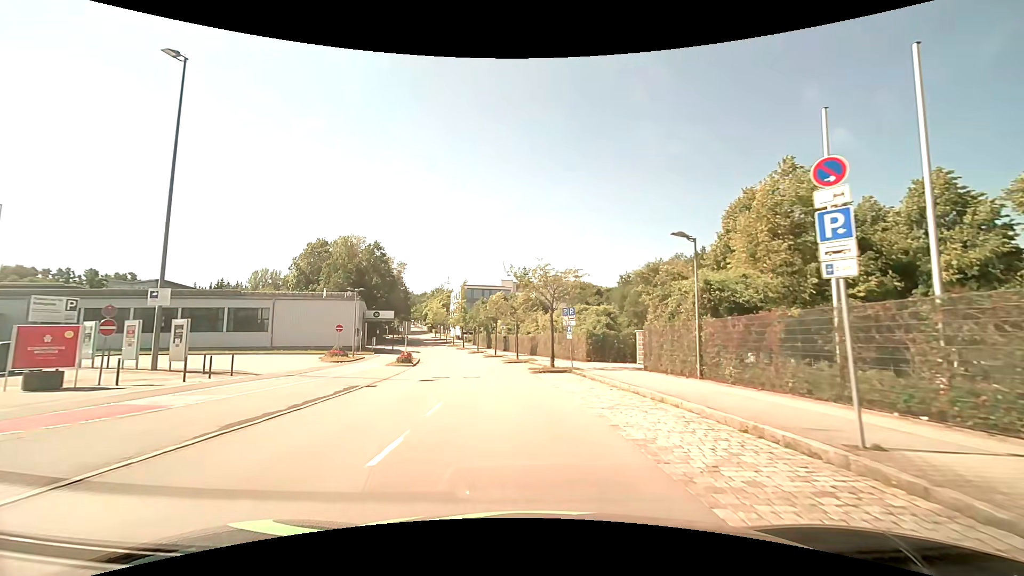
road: residential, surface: asphalt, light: Day
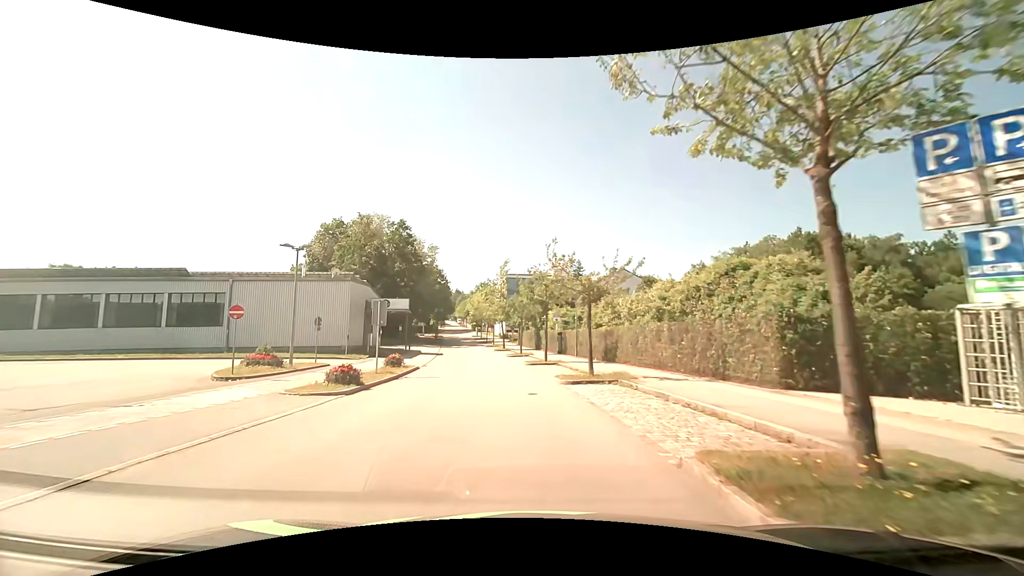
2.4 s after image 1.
(-1.3, +20.8) m; -6°
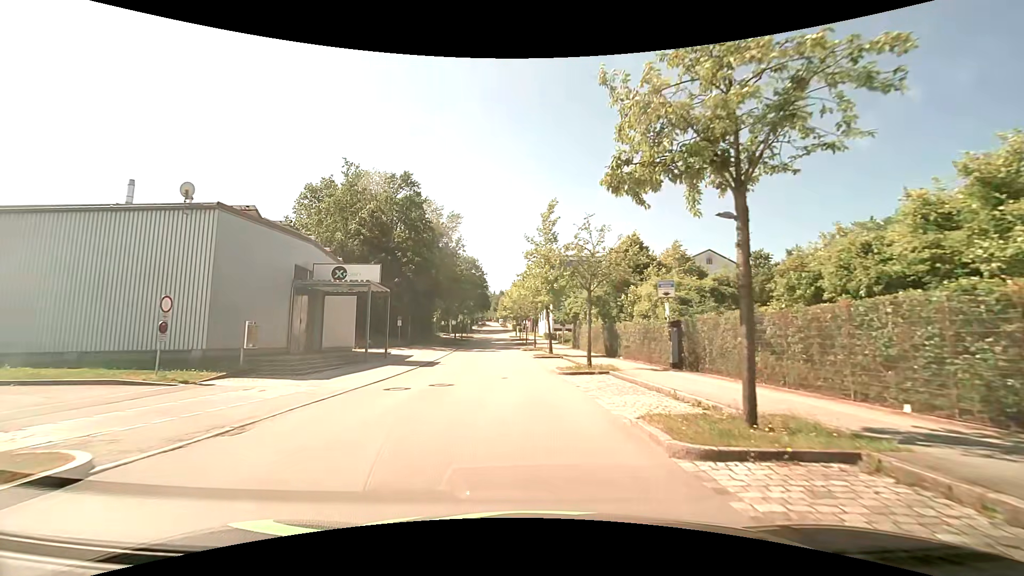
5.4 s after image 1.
(-1.3, +25.3) m; -5°
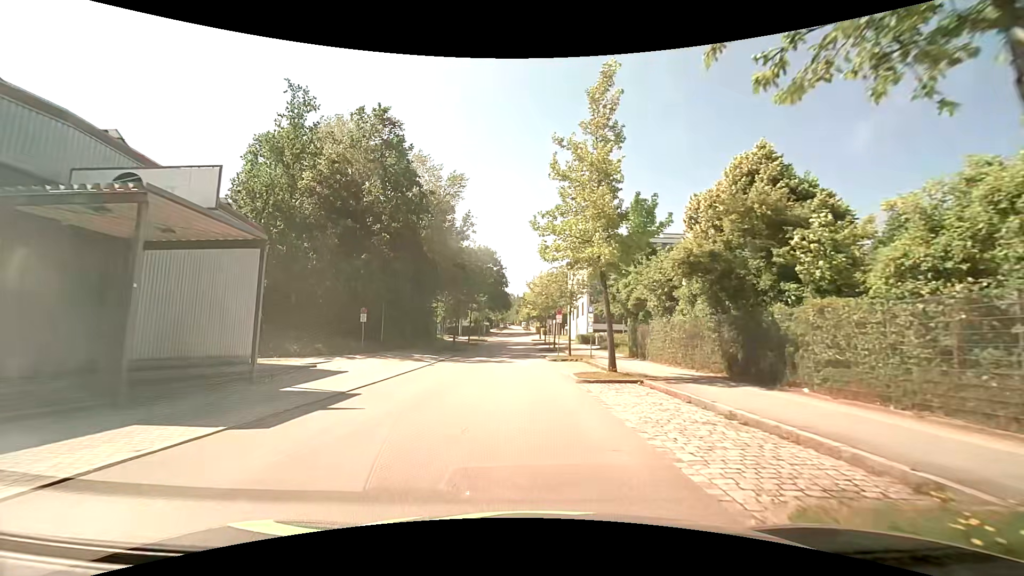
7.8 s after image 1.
(-0.6, +18.3) m; -3°
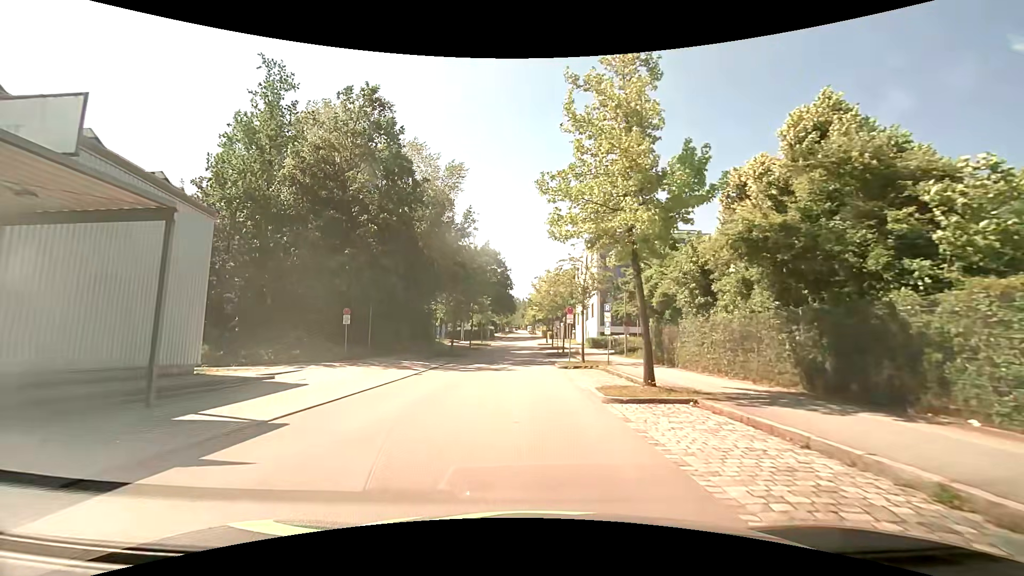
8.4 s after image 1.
(0.0, +4.4) m; -1°
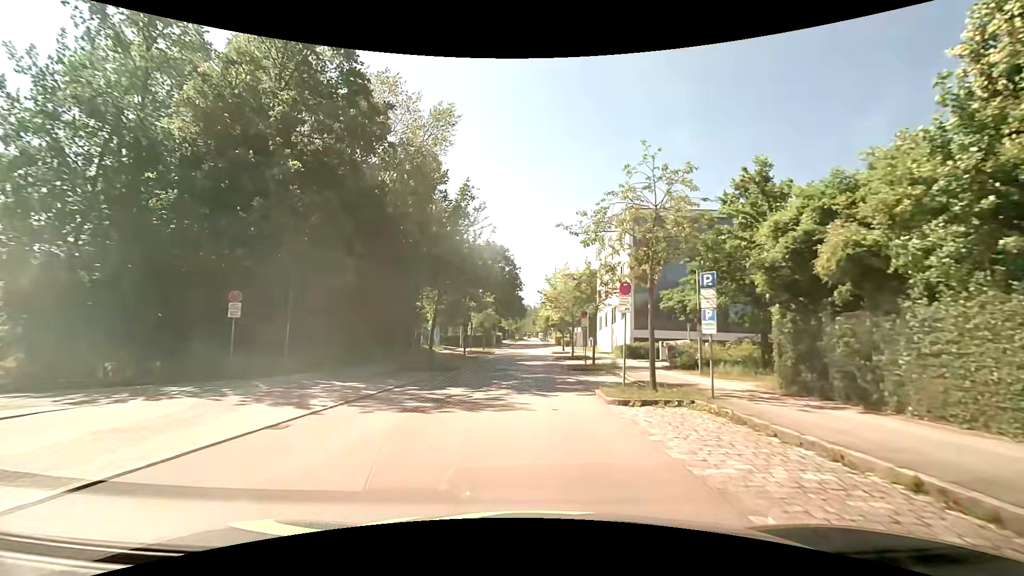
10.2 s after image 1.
(0.0, +13.1) m; -1°
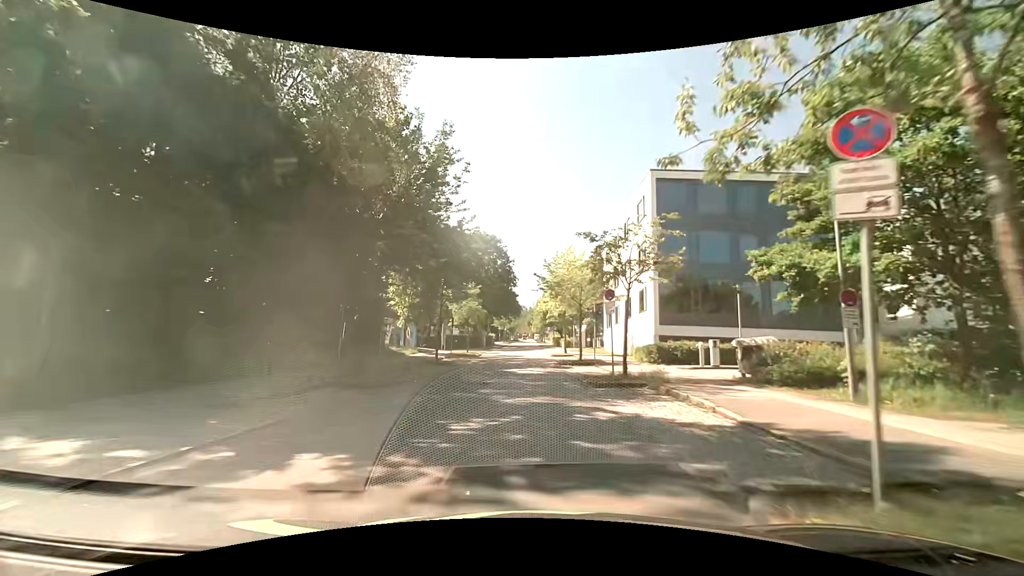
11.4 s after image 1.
(+0.1, +10.6) m; +1°
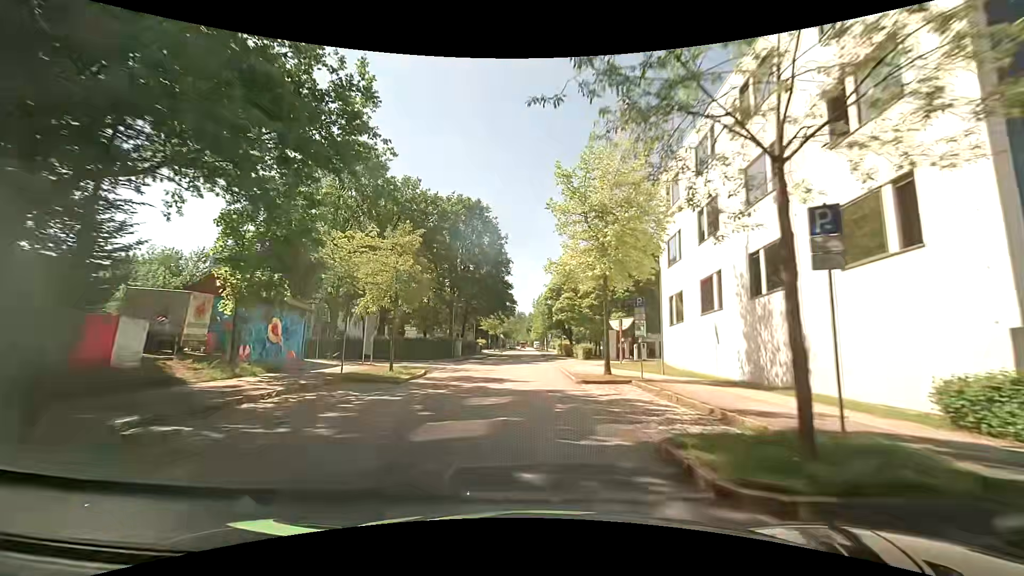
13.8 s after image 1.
(-0.2, +25.9) m; 0°
(0, +10) (0, +20) (0, +30) (0, +40) (0, +50) (0, +60) (0, +70) (0, +80) (0, +90) (0, +100) m
